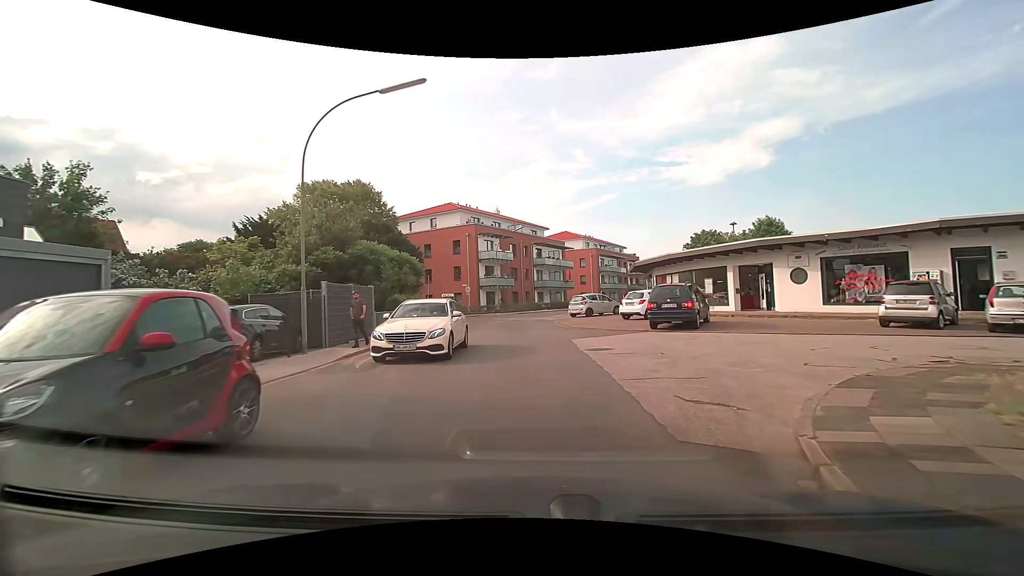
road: residential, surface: asphalt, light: Day
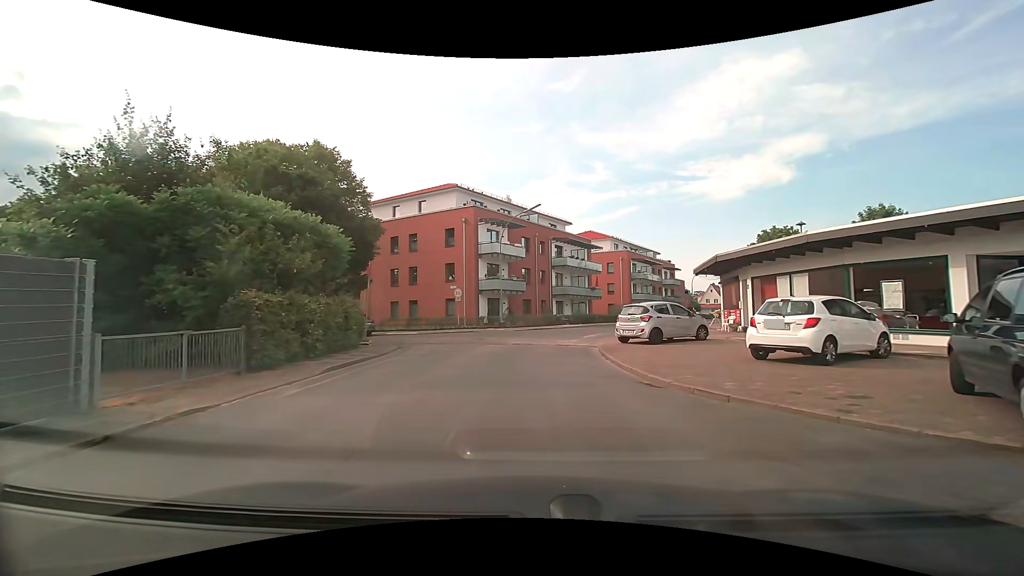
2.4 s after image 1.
(-0.3, +14.1) m; -2°
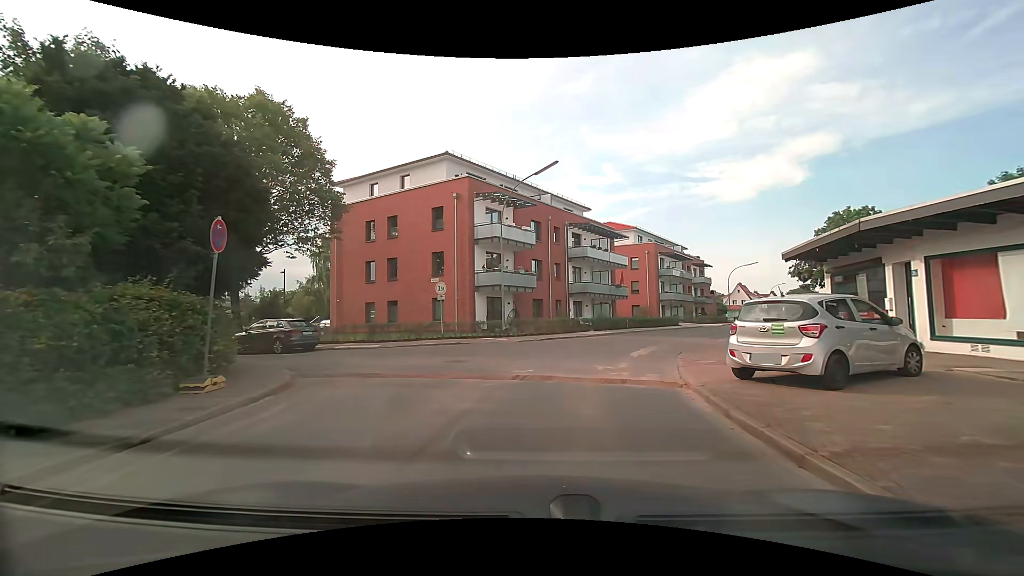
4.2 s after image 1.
(-0.3, +9.6) m; -2°
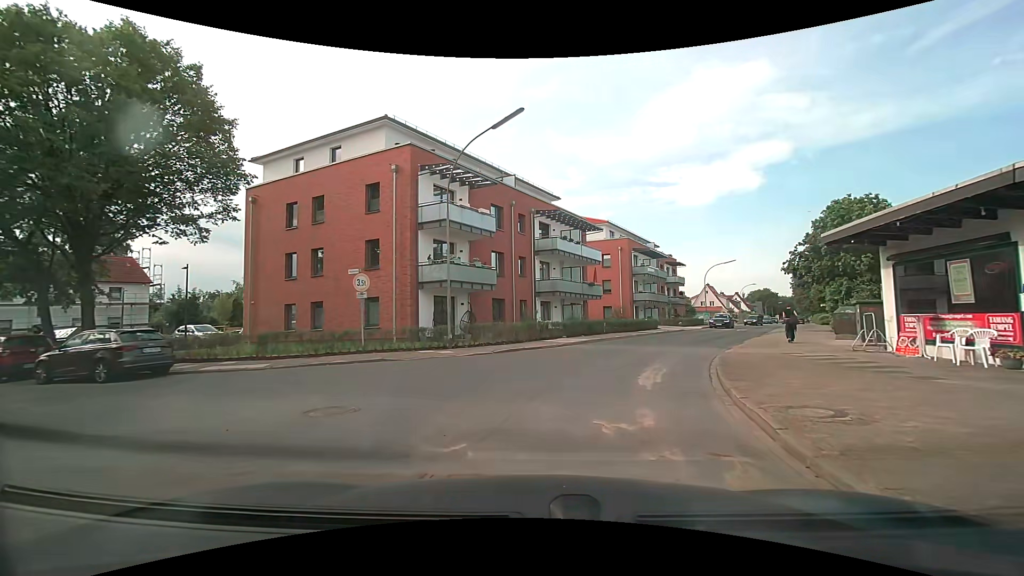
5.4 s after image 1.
(+0.2, +6.2) m; +4°
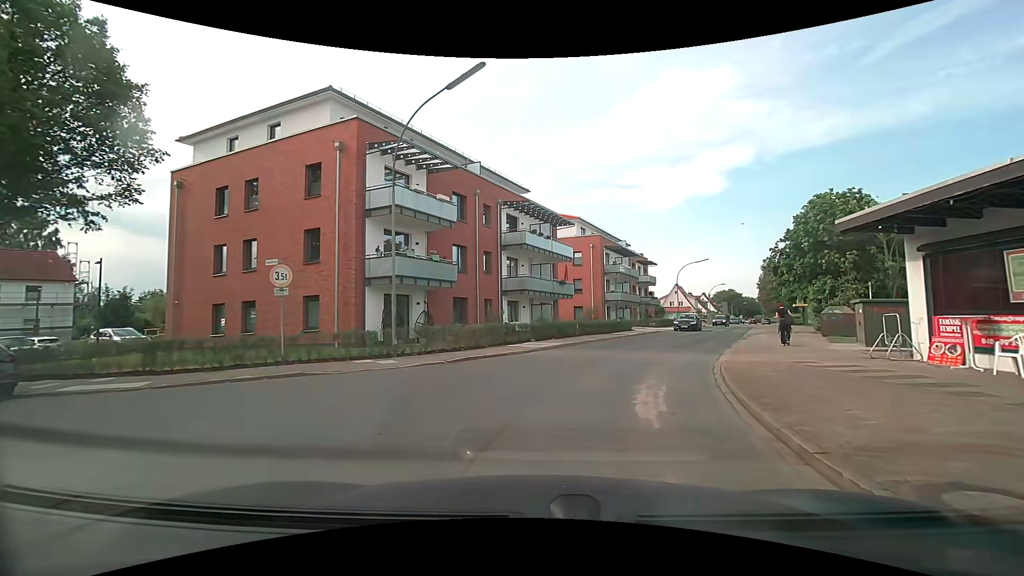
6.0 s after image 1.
(+0.1, +3.0) m; +3°
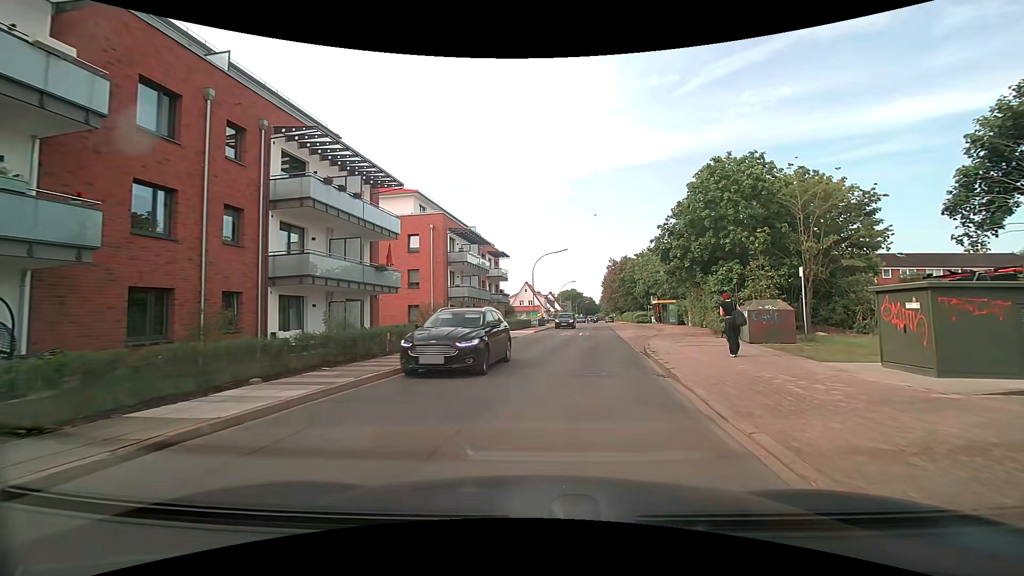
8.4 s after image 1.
(+1.8, +11.7) m; +18°
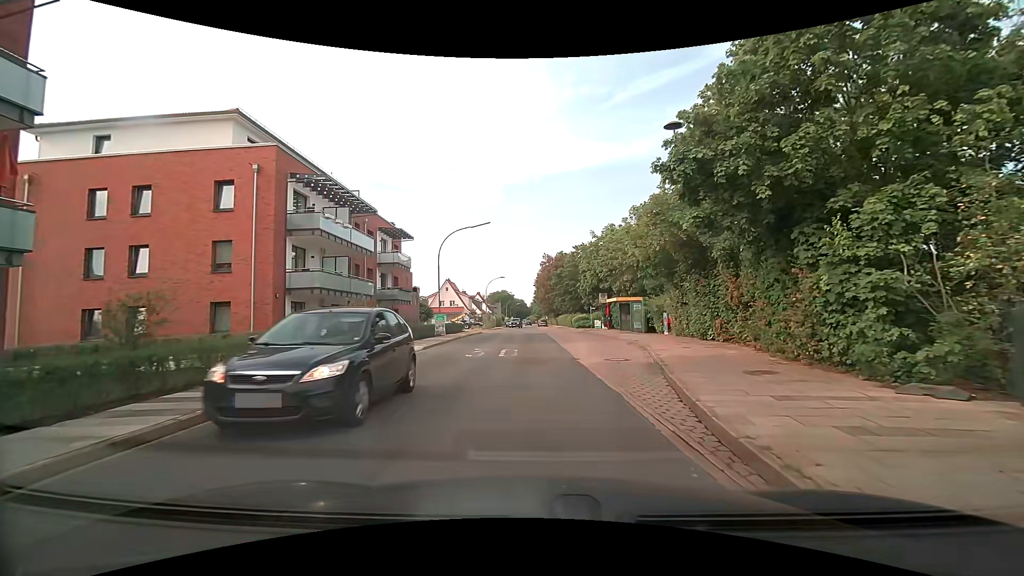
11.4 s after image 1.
(+1.6, +15.9) m; +8°
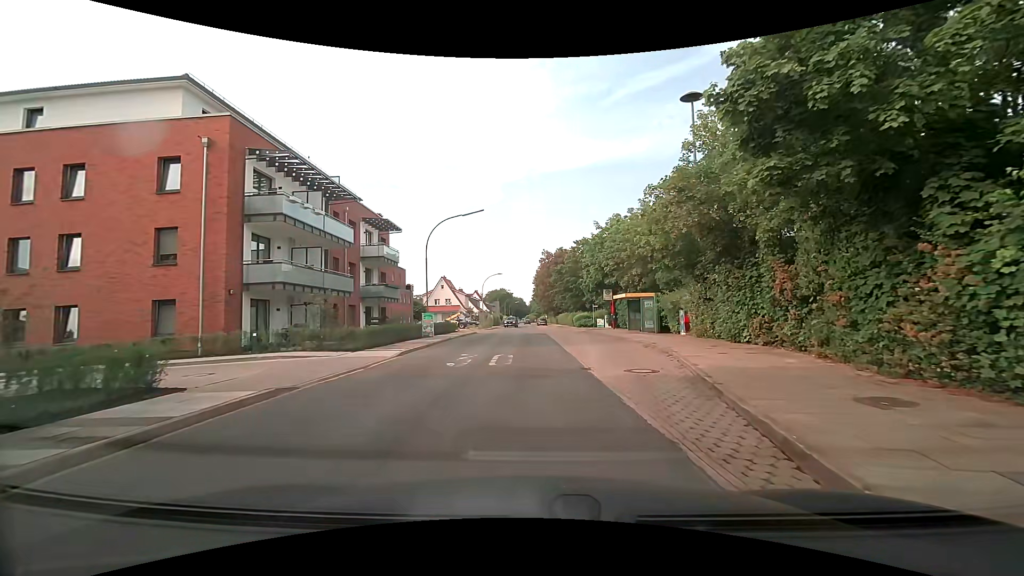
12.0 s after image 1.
(0.0, +3.6) m; +1°
(0, +10) (0, +20) (-1, +30) (-1, +40) (-1, +50) (-1, +60) (-2, +70) (-2, +80) (-3, +90) (-3, +100) m
